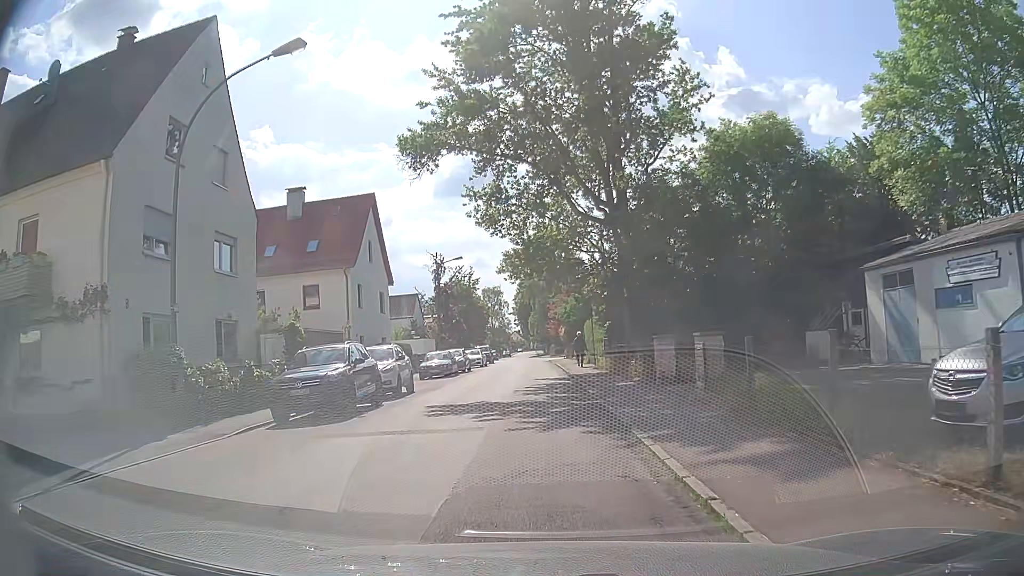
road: unclassified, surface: asphalt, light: Day
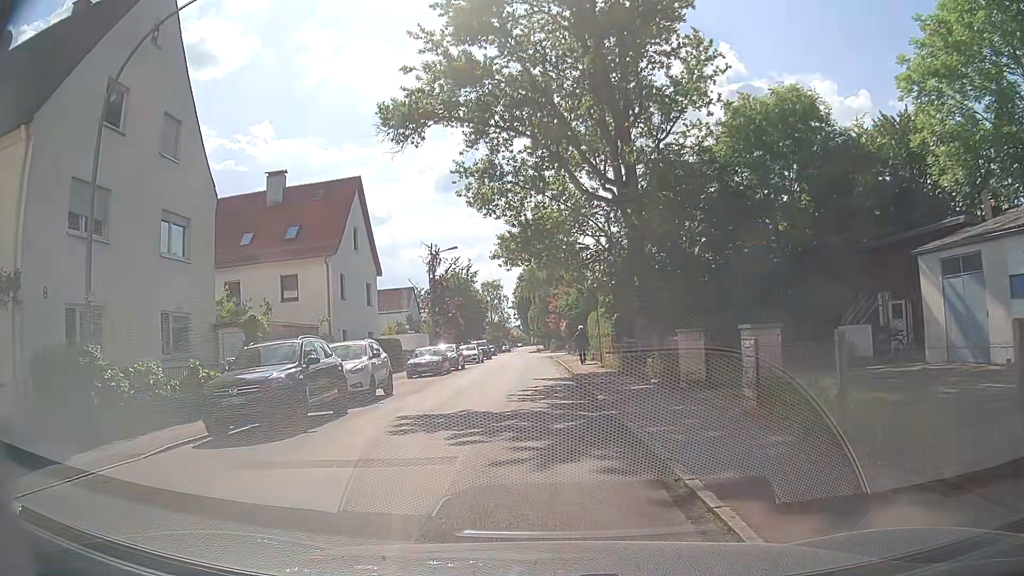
(0.0, +3.3) m; 0°
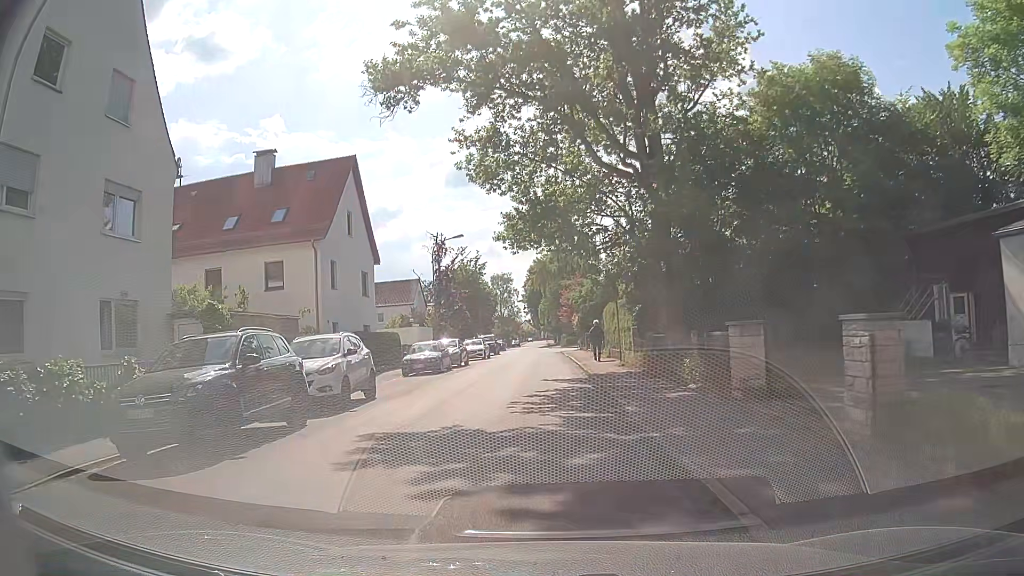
(0.0, +3.3) m; -1°
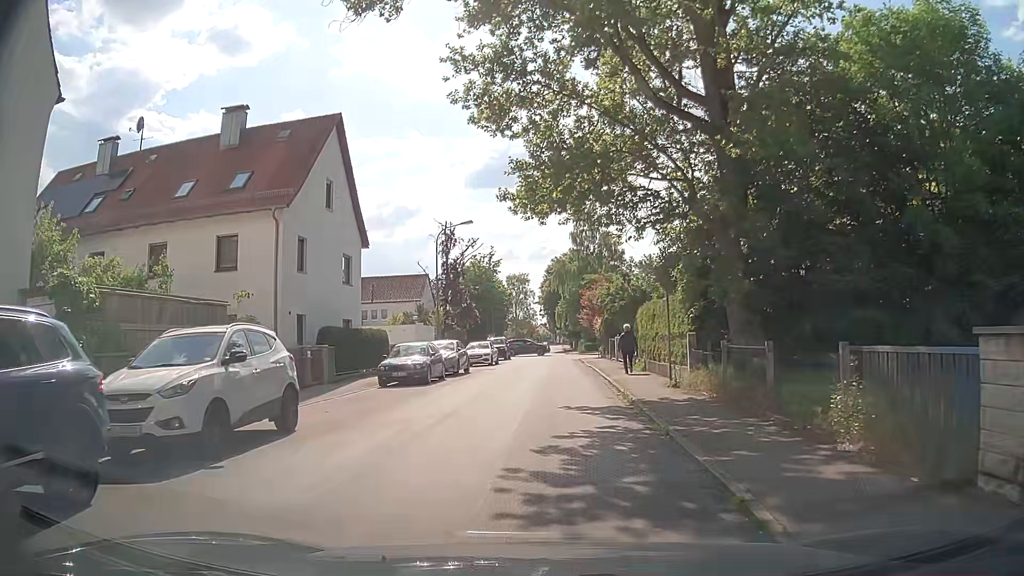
(-0.1, +6.7) m; -2°
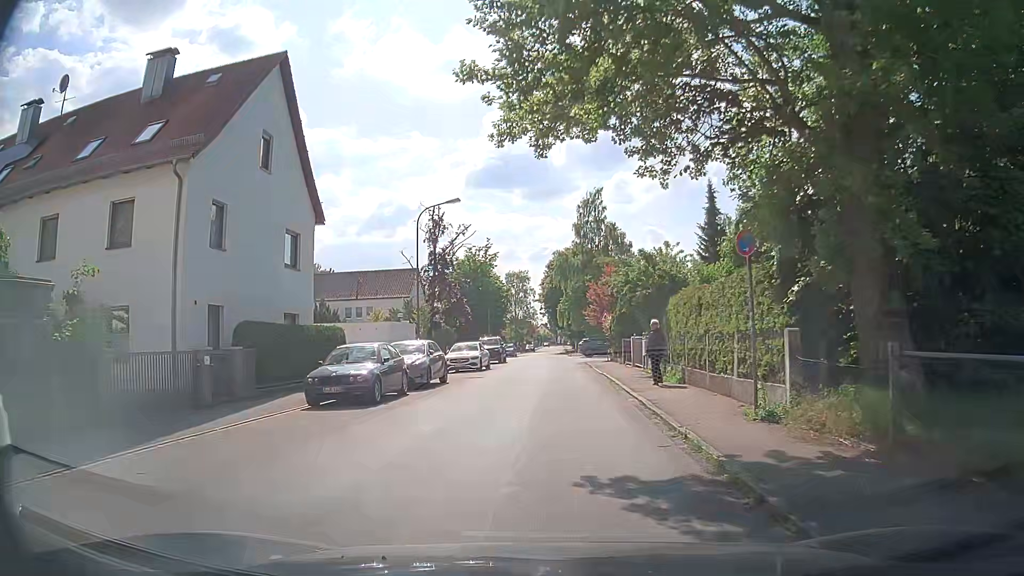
(0.0, +7.1) m; 0°
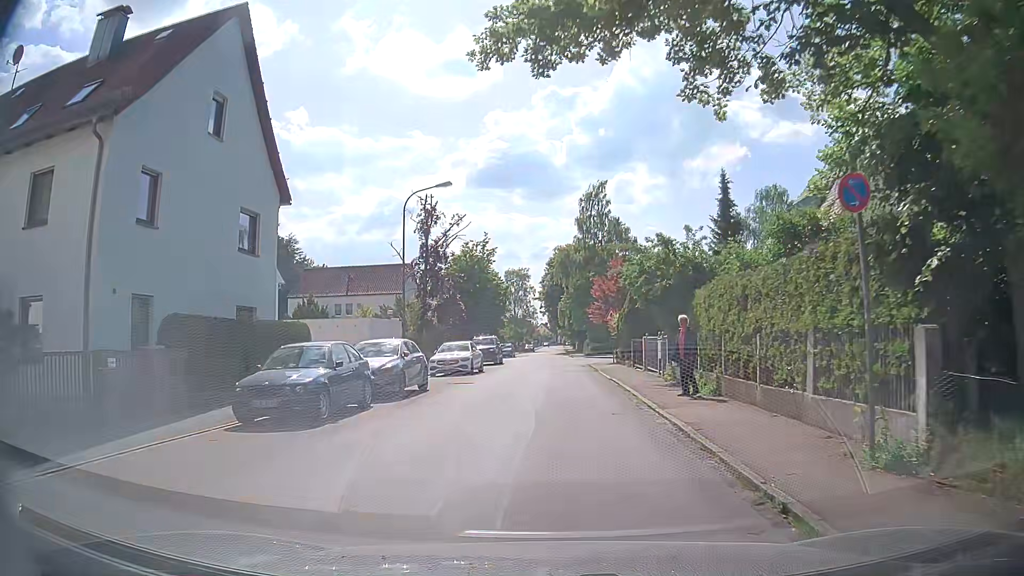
(0.0, +3.9) m; 0°
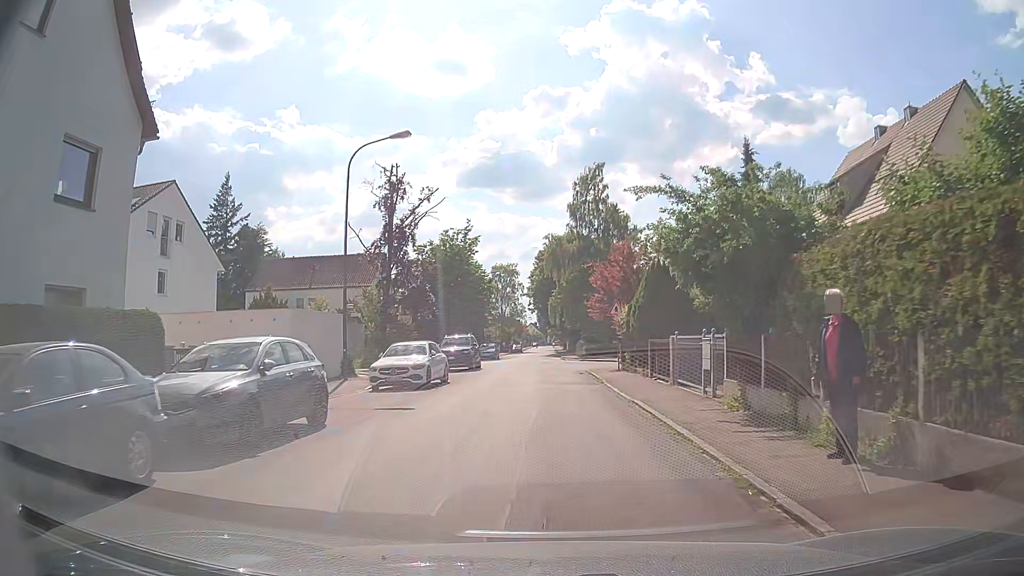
(0.0, +8.4) m; +1°
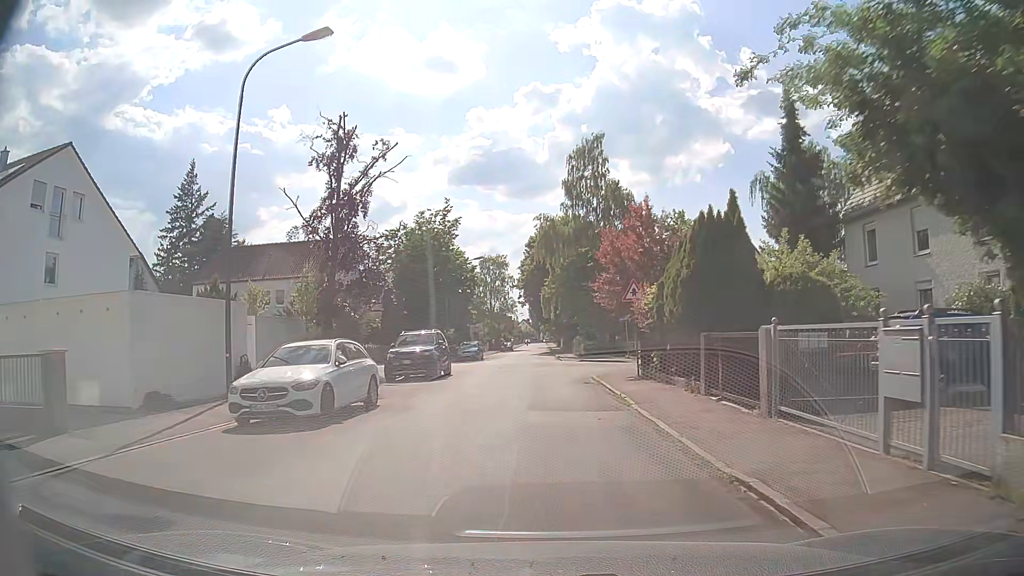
(0.0, +9.2) m; 0°
(0, +10) (0, +20) (0, +30) (-1, +40) (-1, +50) (-1, +60) (-1, +70) (-1, +80) (-1, +90) (-1, +100) m
